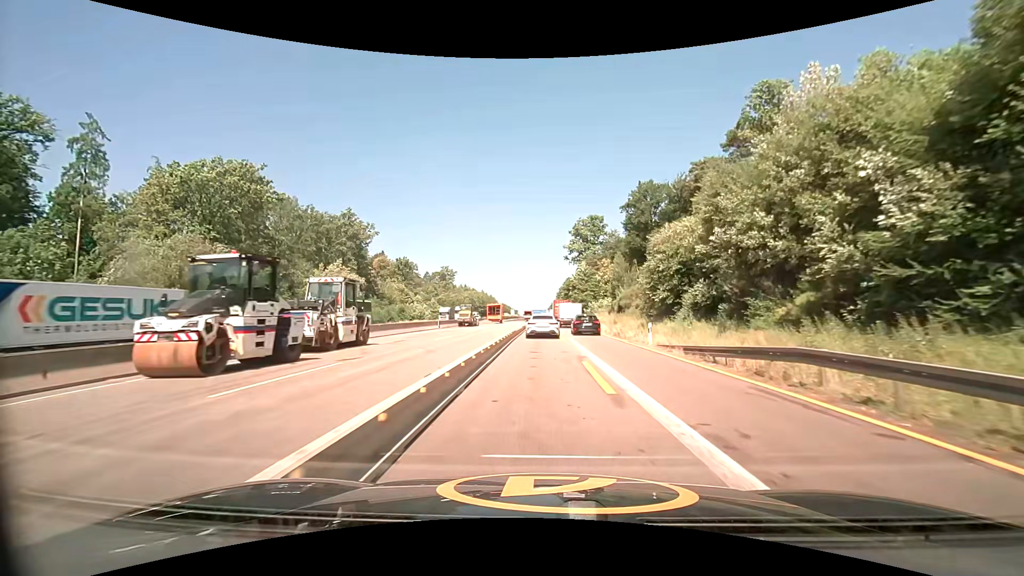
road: motorway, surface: asphalt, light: Day
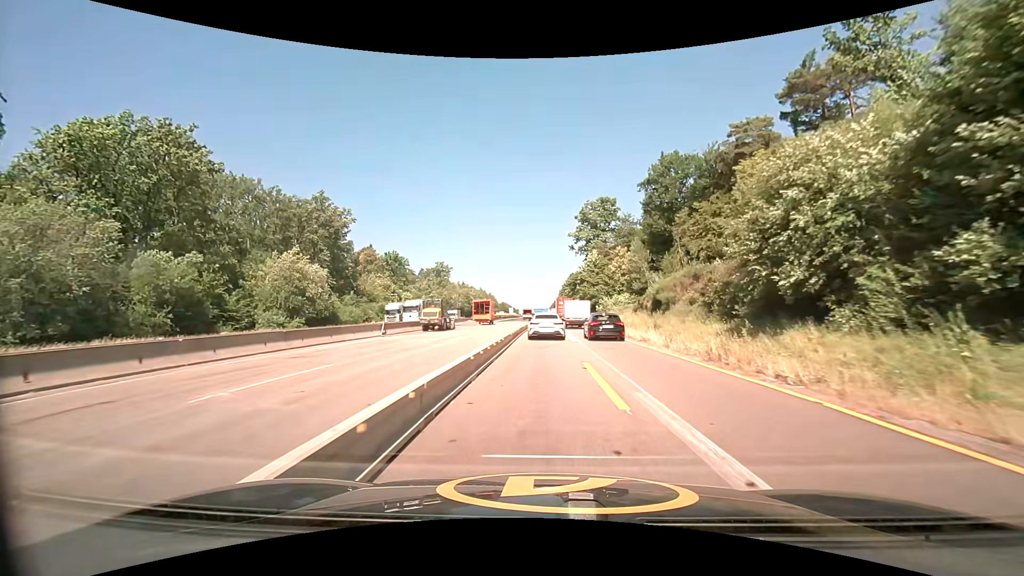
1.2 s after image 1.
(-0.1, +18.5) m; 0°
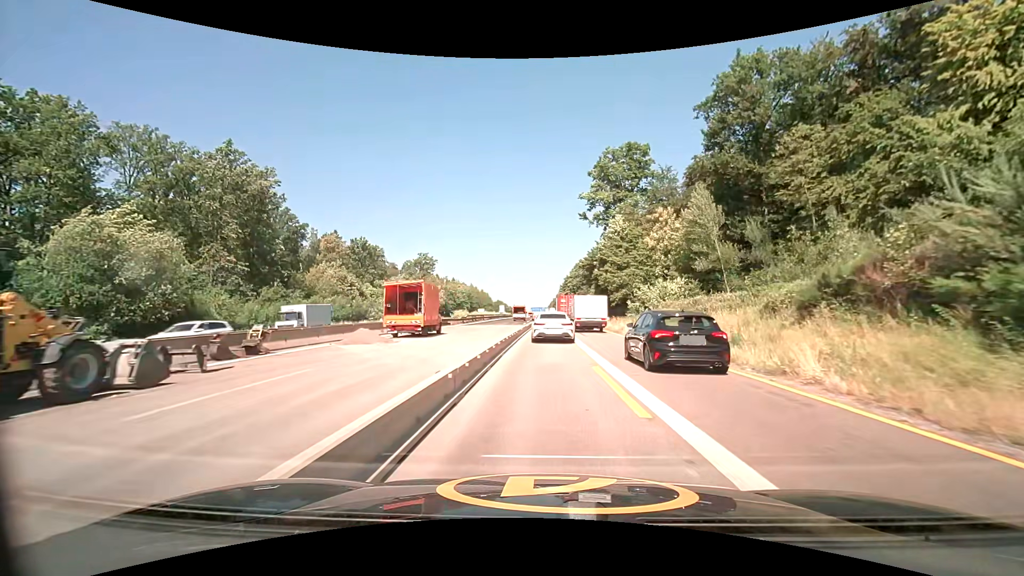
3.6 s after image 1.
(0.0, +34.3) m; 0°
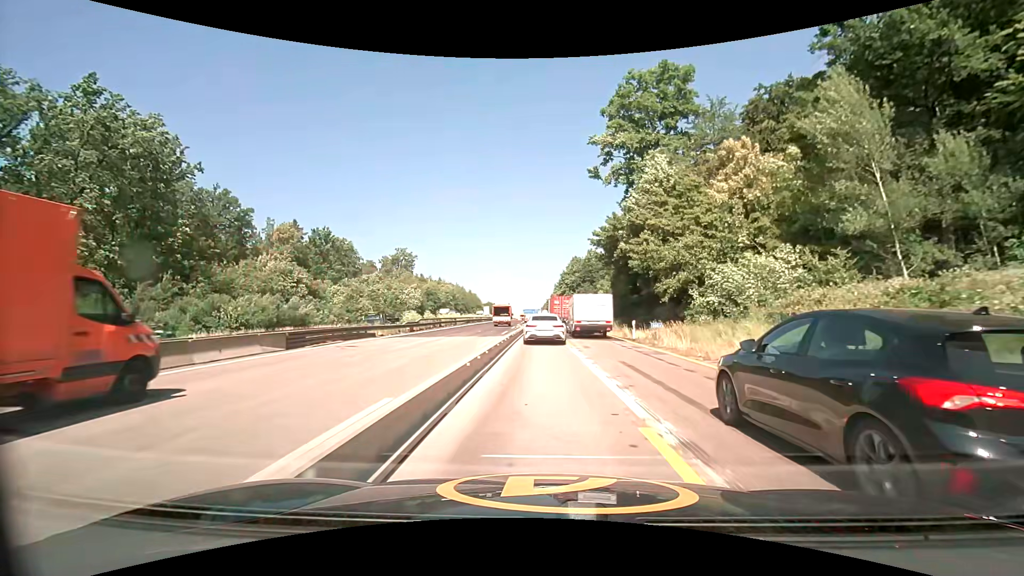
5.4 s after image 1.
(+0.2, +24.7) m; +1°
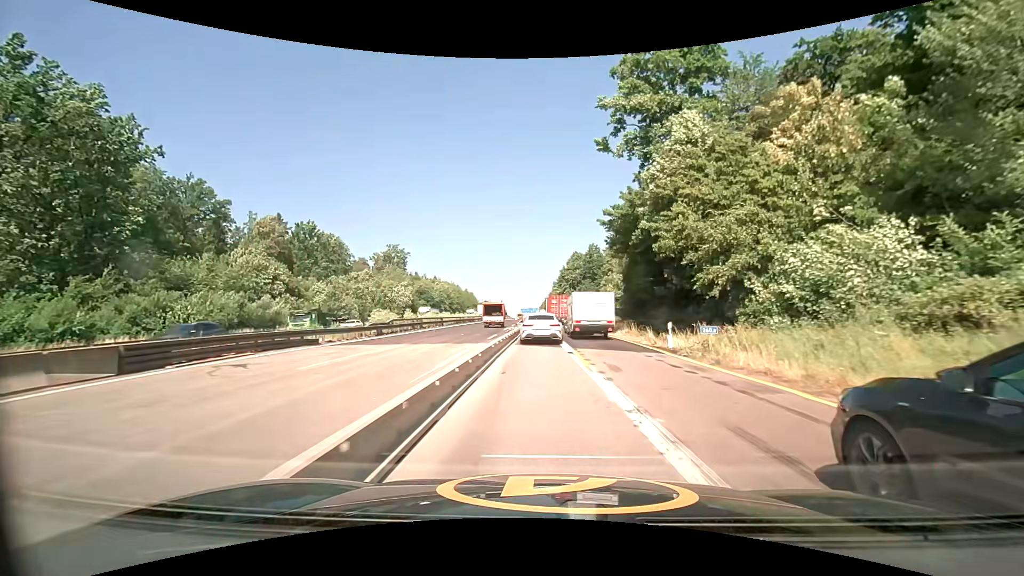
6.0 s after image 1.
(0.0, +8.5) m; 0°
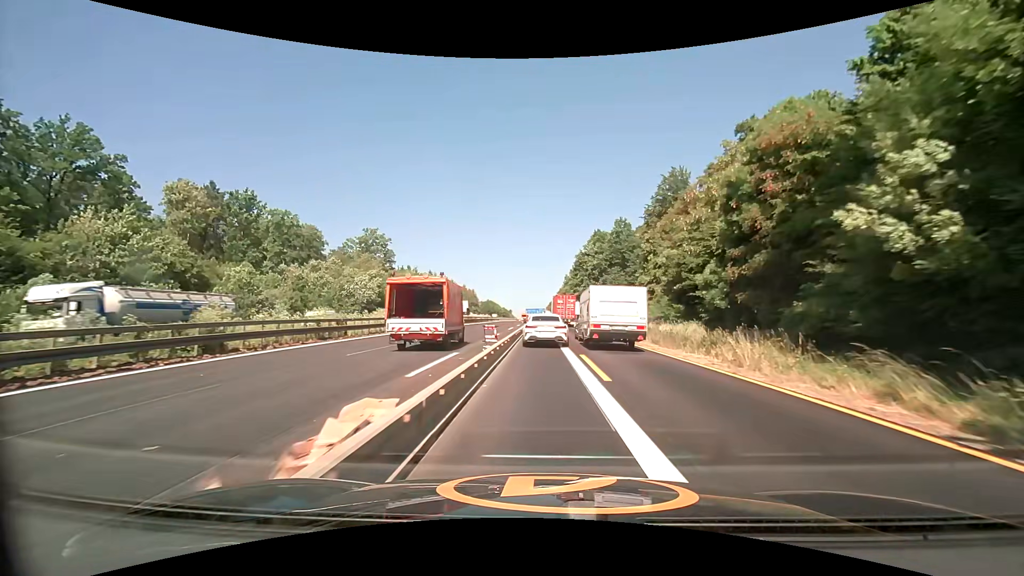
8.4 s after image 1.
(-0.4, +33.7) m; -1°
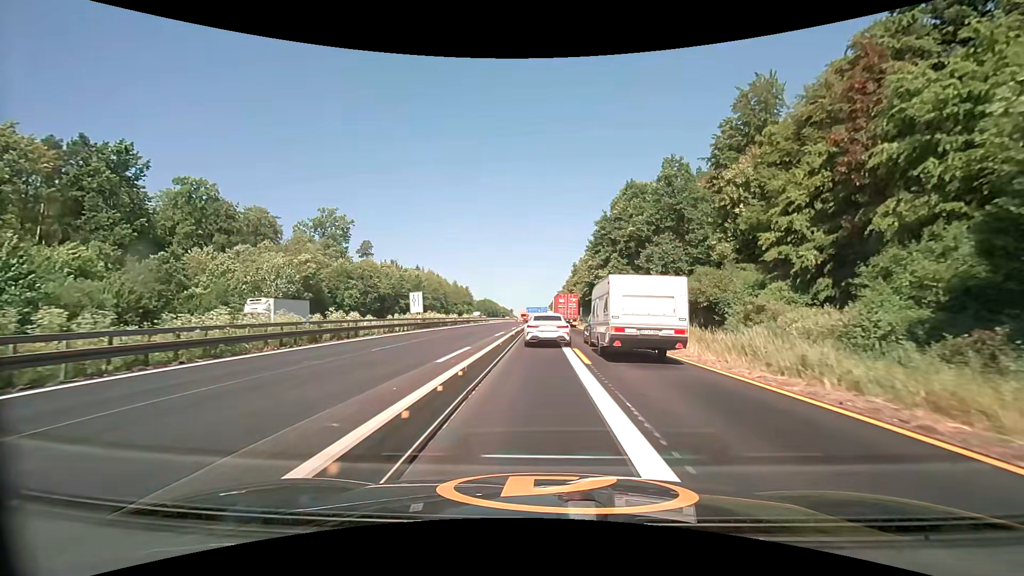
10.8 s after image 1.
(+0.1, +32.9) m; 0°
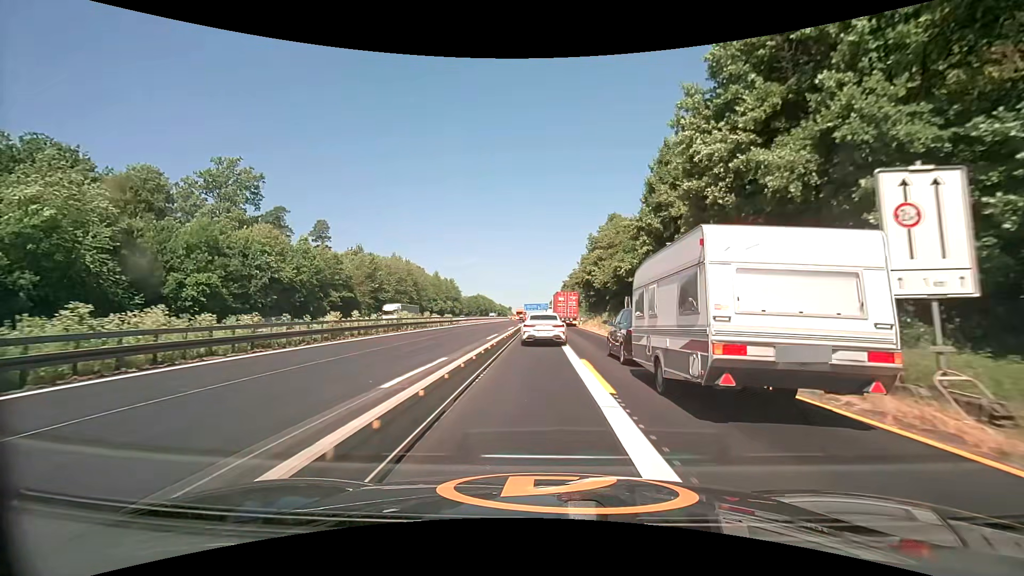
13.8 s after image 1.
(0.0, +41.1) m; 0°
(0, +10) (0, +20) (0, +30) (0, +40) (0, +50) (-1, +60) (-1, +70) (-1, +80) (-1, +90) (-1, +100) m
